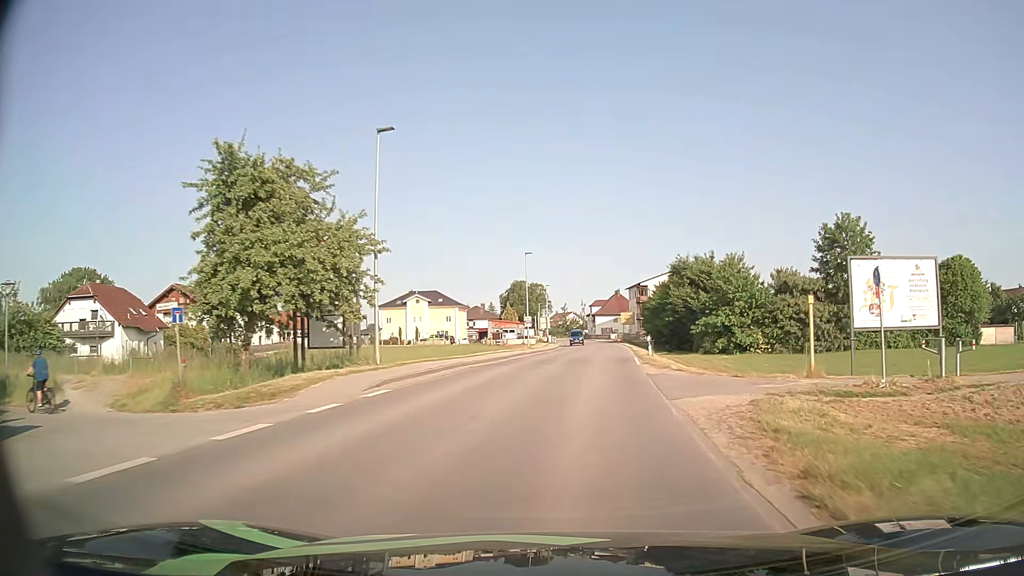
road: secondary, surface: asphalt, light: Day
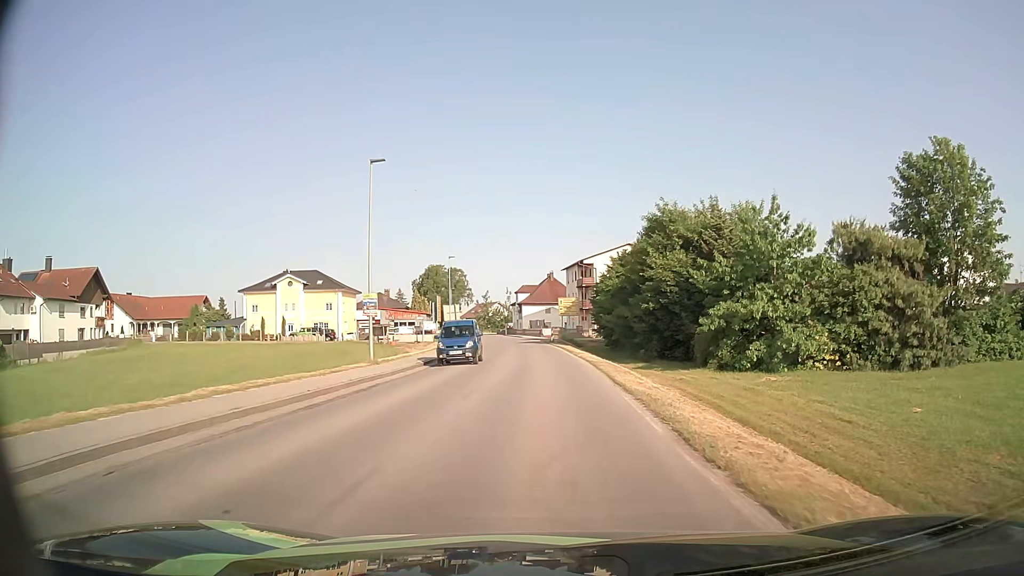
(+2.4, +31.1) m; +6°
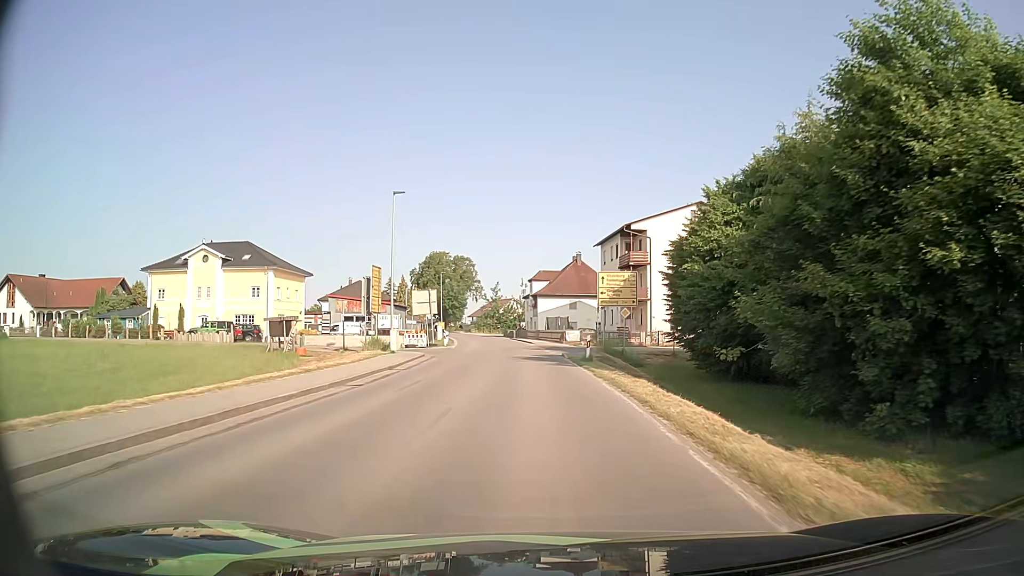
(-0.4, +31.4) m; -2°
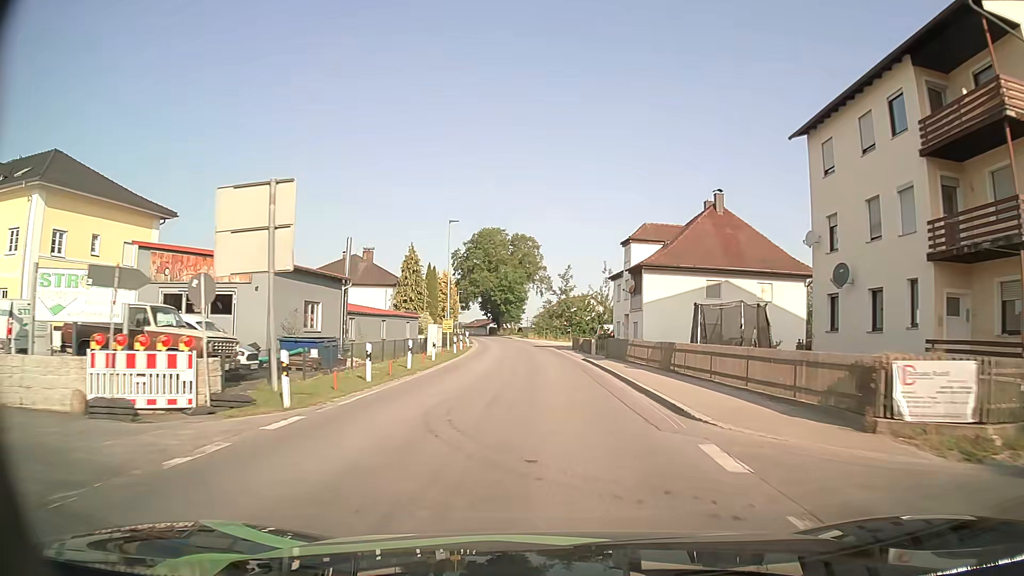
(-2.2, +42.3) m; -7°
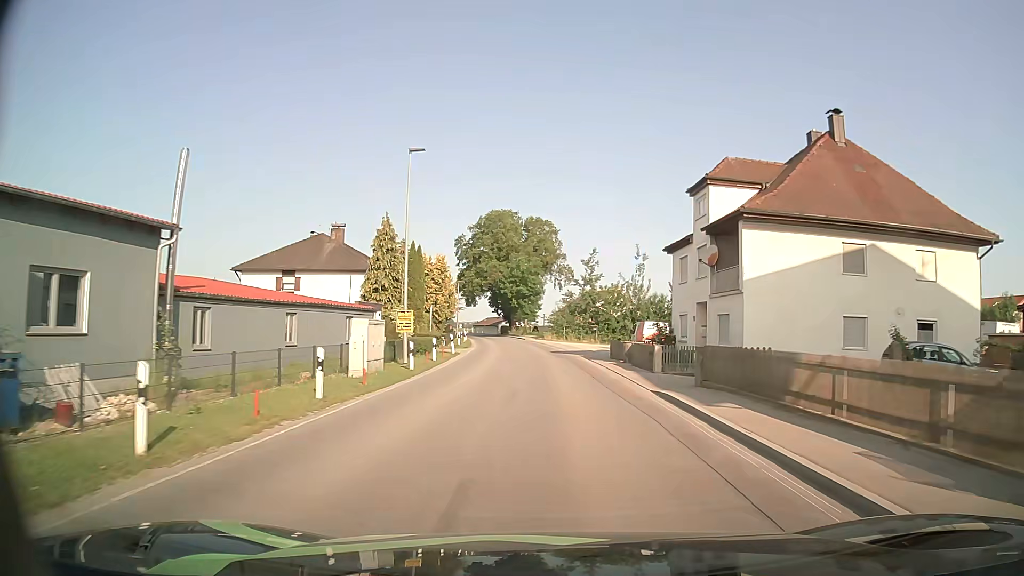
(-0.2, +17.4) m; -2°
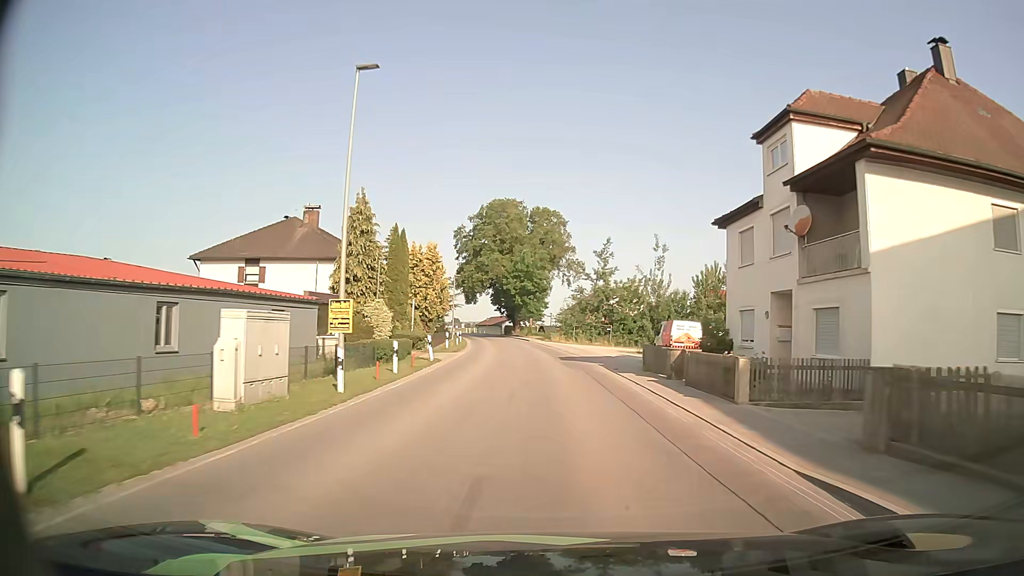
(0.0, +8.8) m; 0°
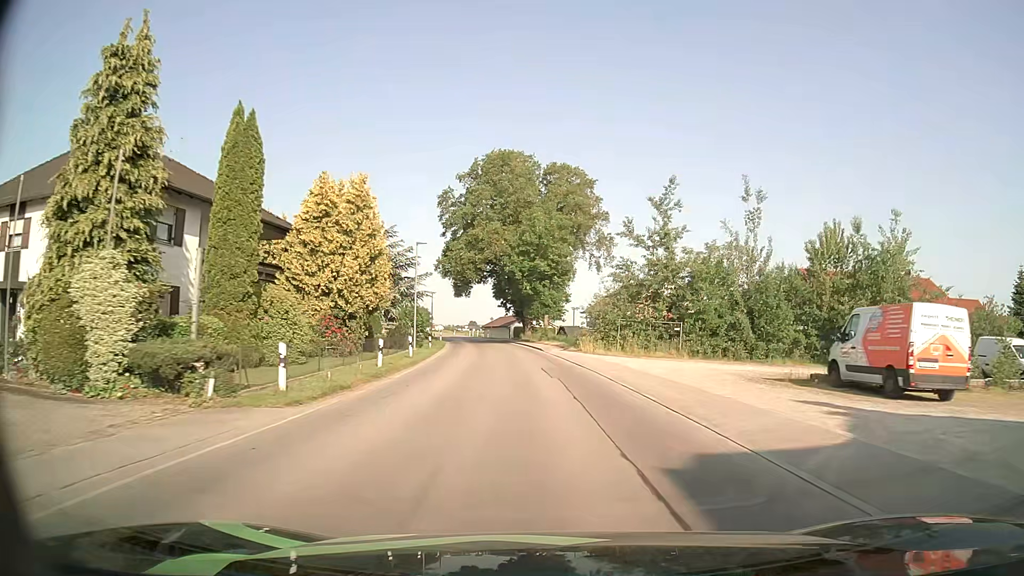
(-0.5, +26.7) m; -2°
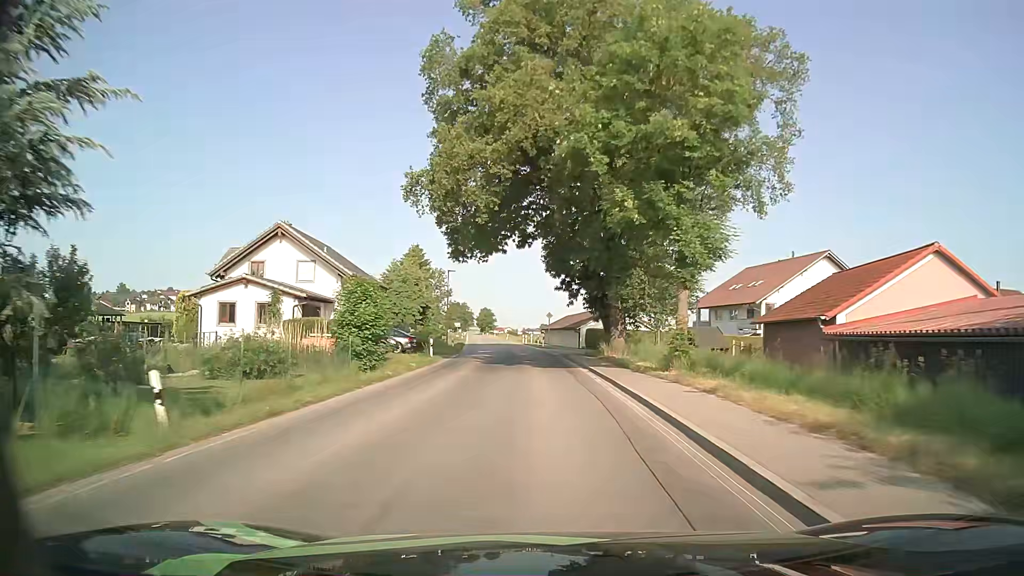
(-1.7, +37.1) m; -6°
(0, +10) (-1, +20) (-1, +30) (-2, +40) (-2, +50) (-3, +60) (-4, +70) (-5, +80) (-7, +90) (-8, +100) m
